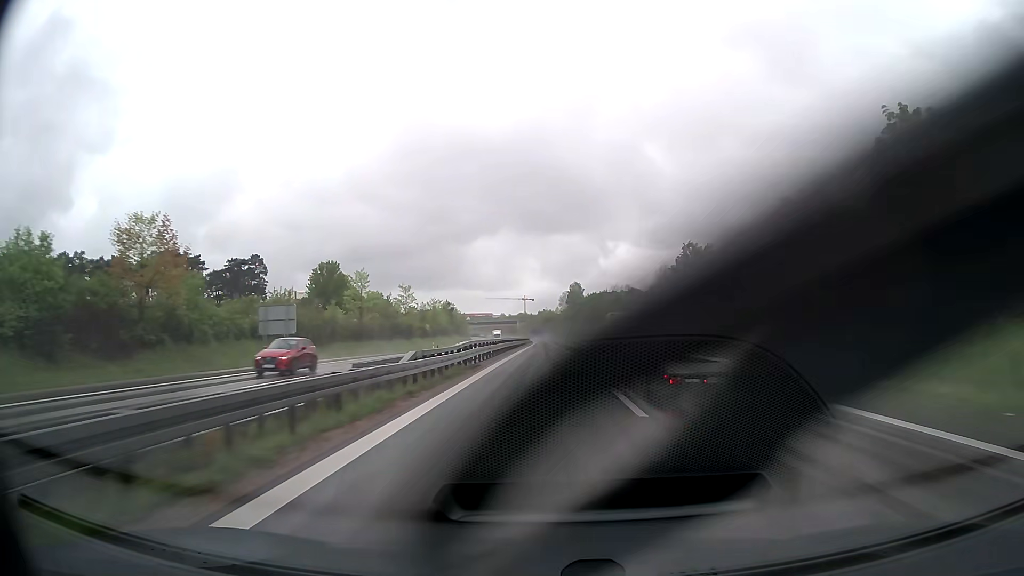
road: trunk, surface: asphalt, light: Day
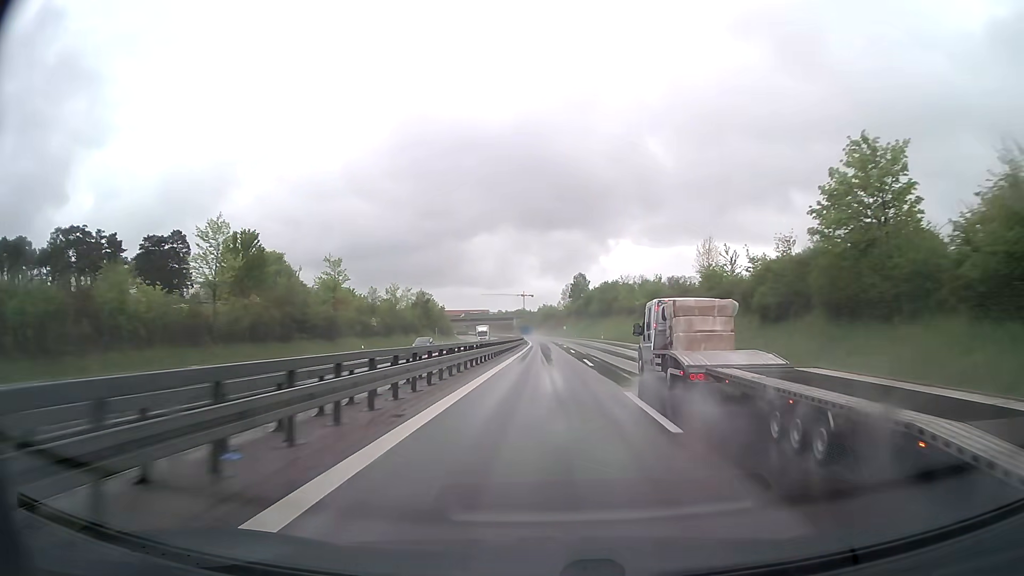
(0.0, +37.9) m; 0°
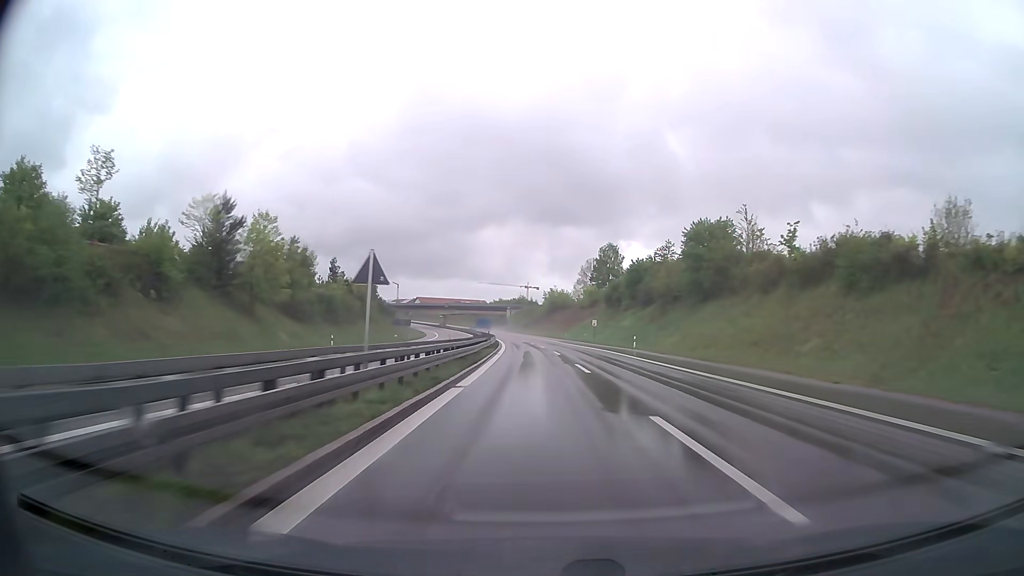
(-0.2, +94.3) m; 0°
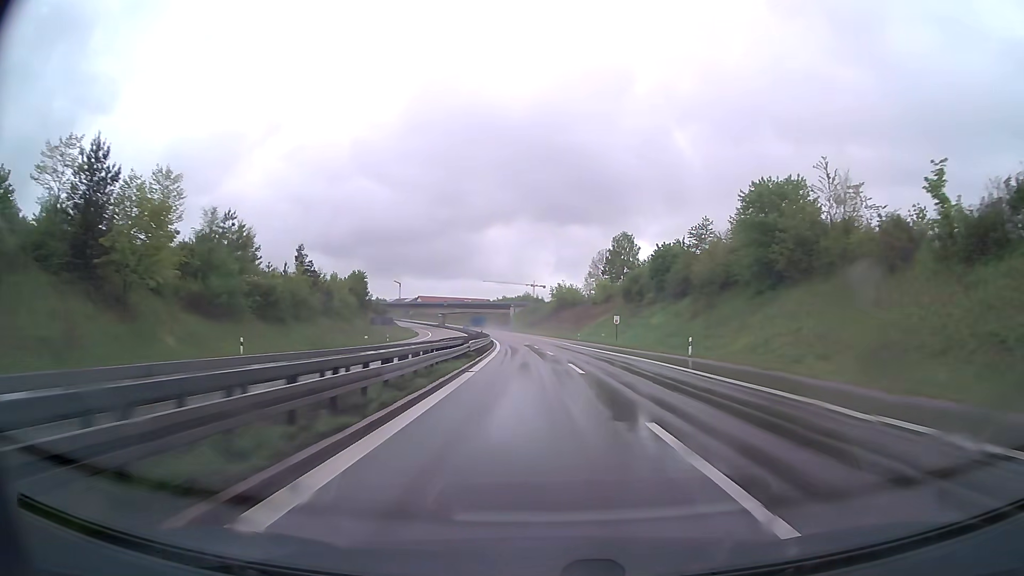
(0.0, +18.8) m; 0°
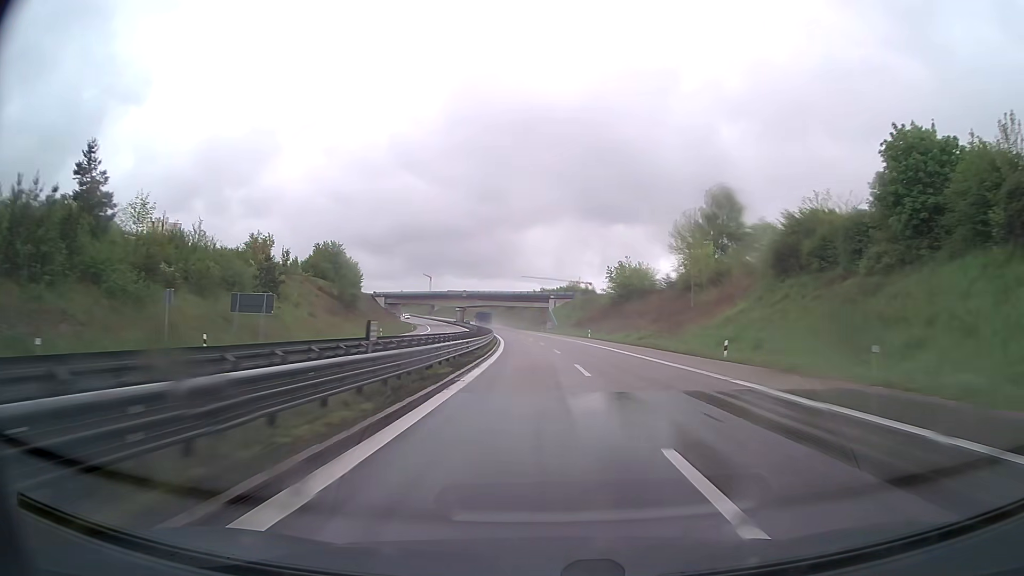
(-1.8, +56.3) m; -4°
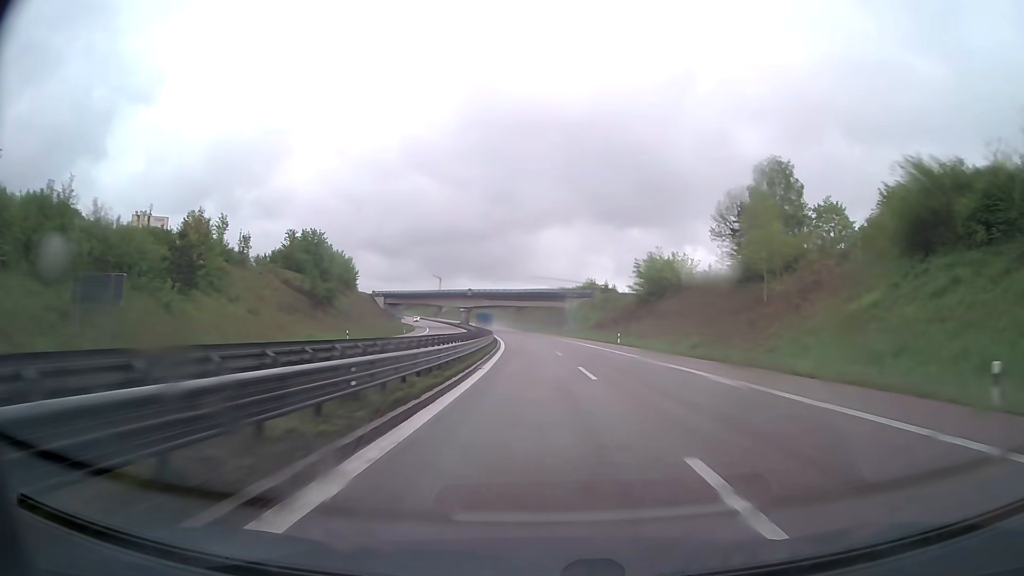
(-0.2, +18.8) m; -1°
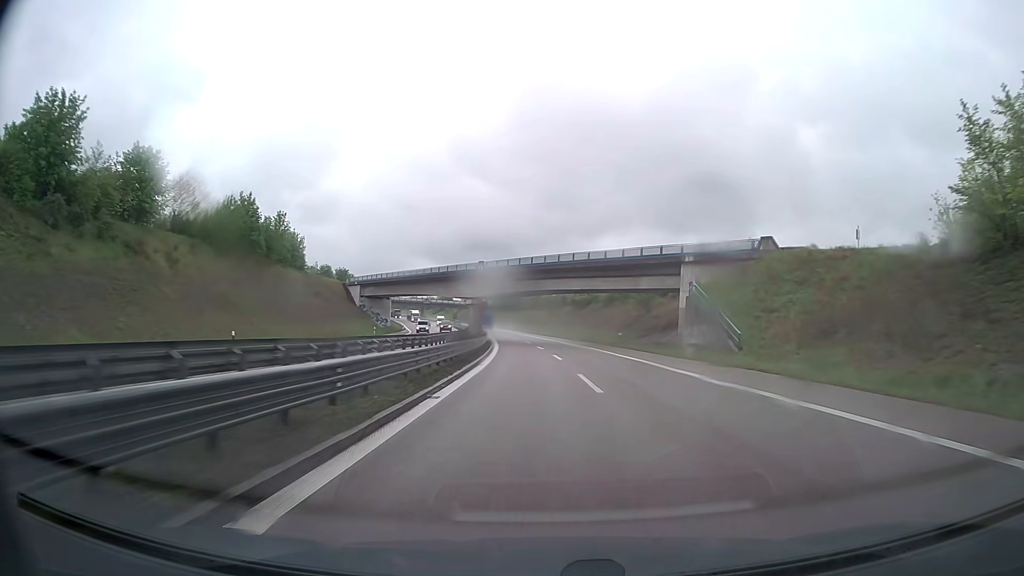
(-2.8, +75.3) m; -5°
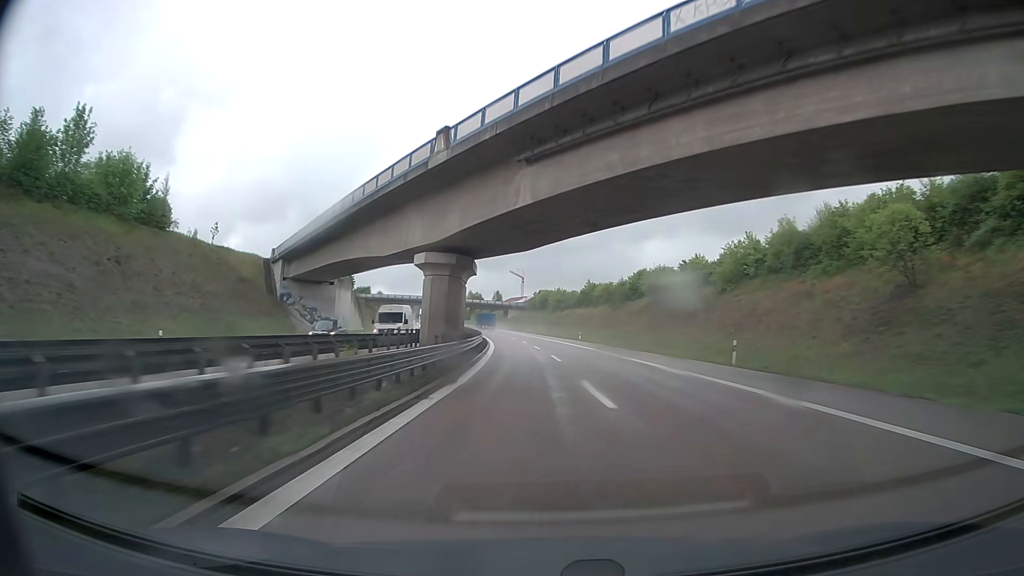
(-1.9, +56.9) m; -4°
(0, +10) (0, +20) (-1, +30) (-1, +40) (-2, +50) (-2, +60) (-3, +70) (-4, +80) (-6, +90) (-7, +100) m
